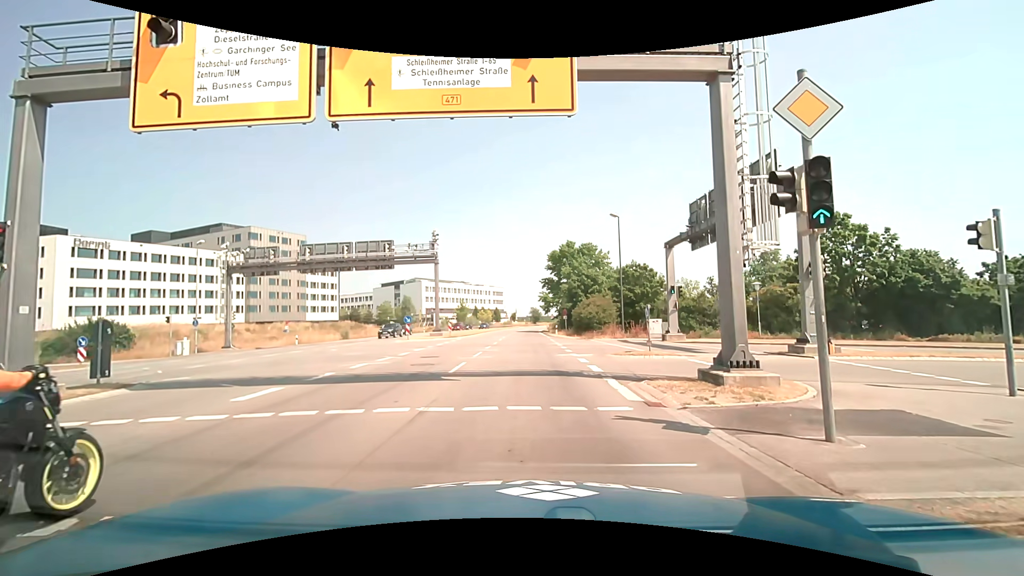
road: primary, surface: asphalt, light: Day
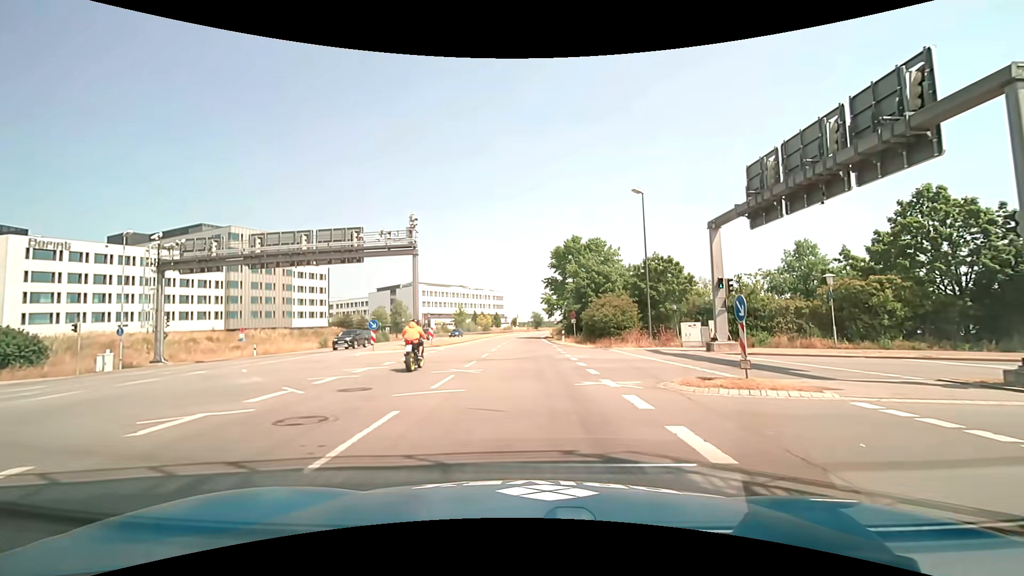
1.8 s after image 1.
(+0.1, +9.1) m; 0°
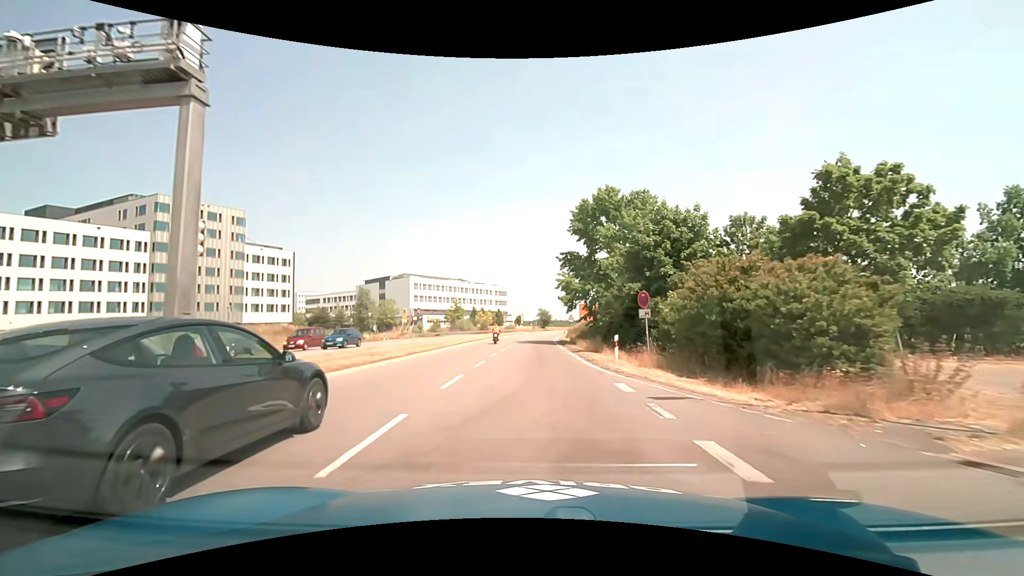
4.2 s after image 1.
(-0.3, +25.5) m; -1°
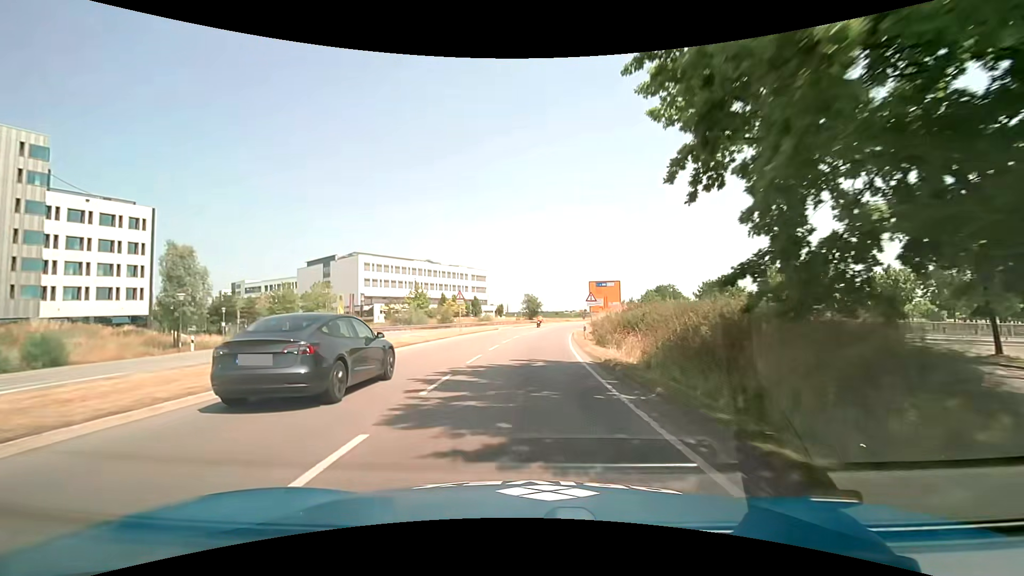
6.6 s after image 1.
(+0.7, +38.2) m; +2°
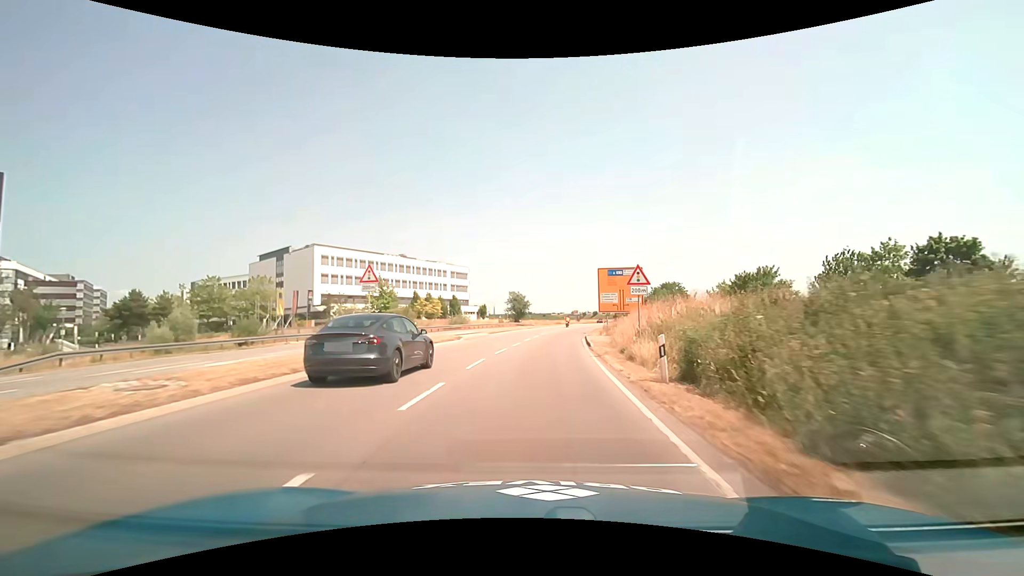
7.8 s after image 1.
(+0.2, +19.4) m; +1°
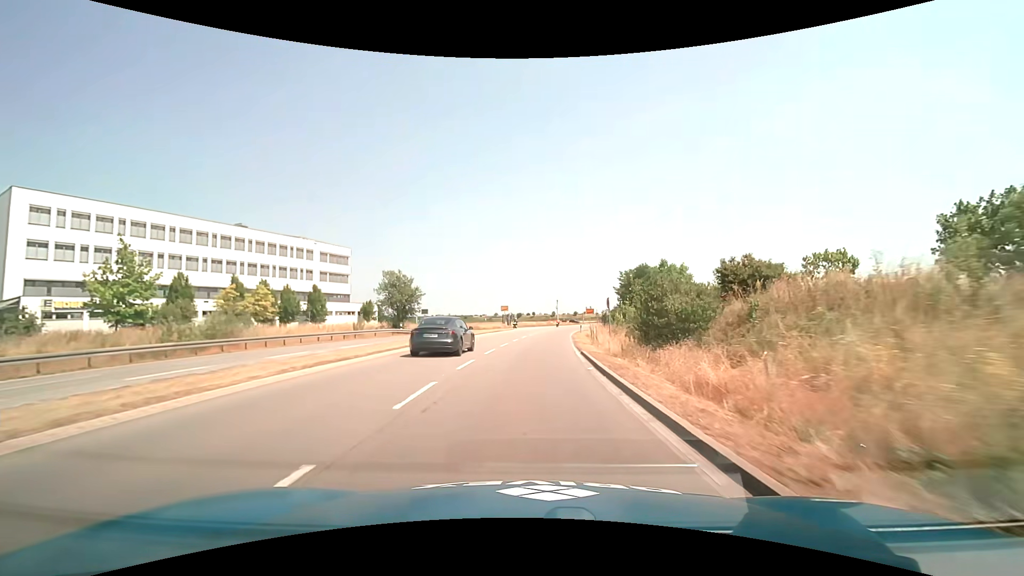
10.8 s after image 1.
(+3.4, +47.2) m; +9°
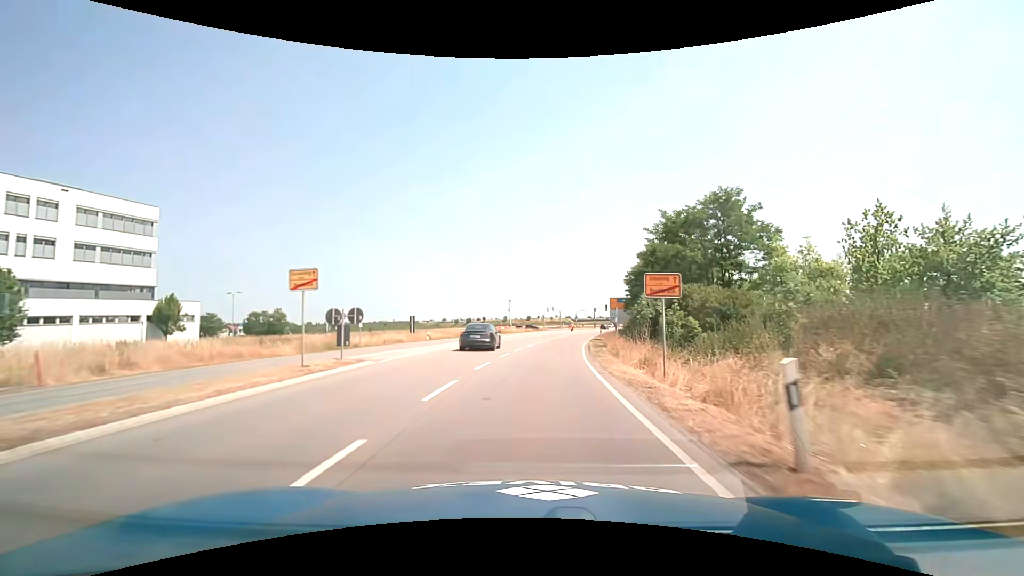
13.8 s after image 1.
(+1.8, +46.8) m; +5°
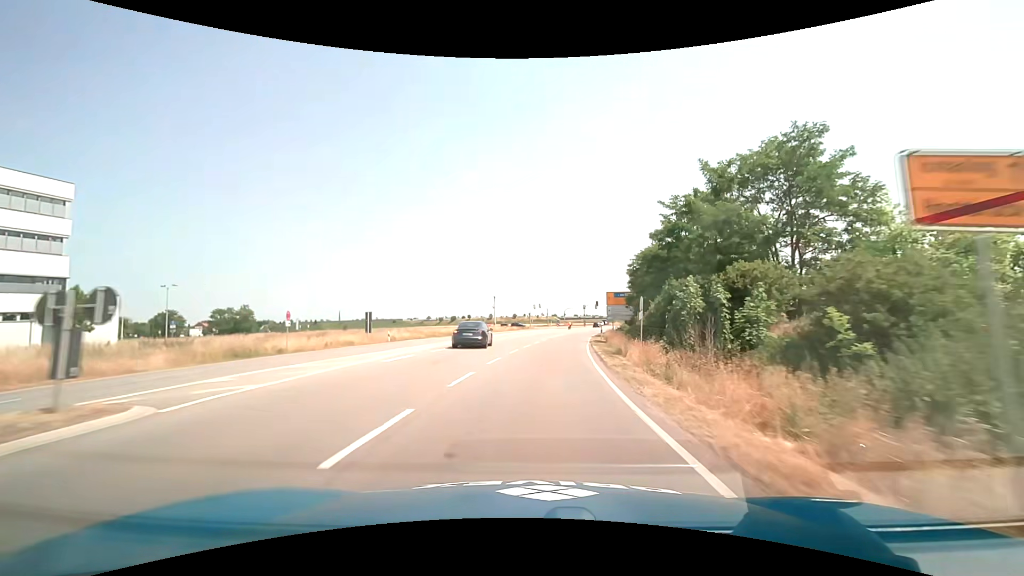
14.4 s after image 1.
(+0.1, +10.2) m; +2°
(0, +10) (+1, +20) (+2, +30) (+3, +40) (+4, +50) (+6, +60) (+8, +69) (+10, +79) (+12, +89) (+15, +99) m
